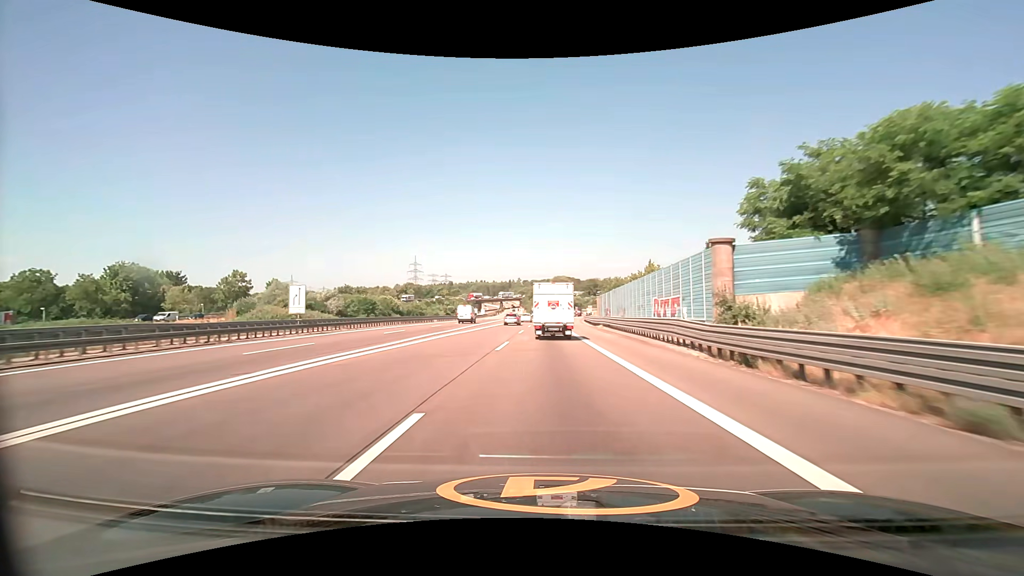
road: motorway_link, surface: asphalt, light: Day
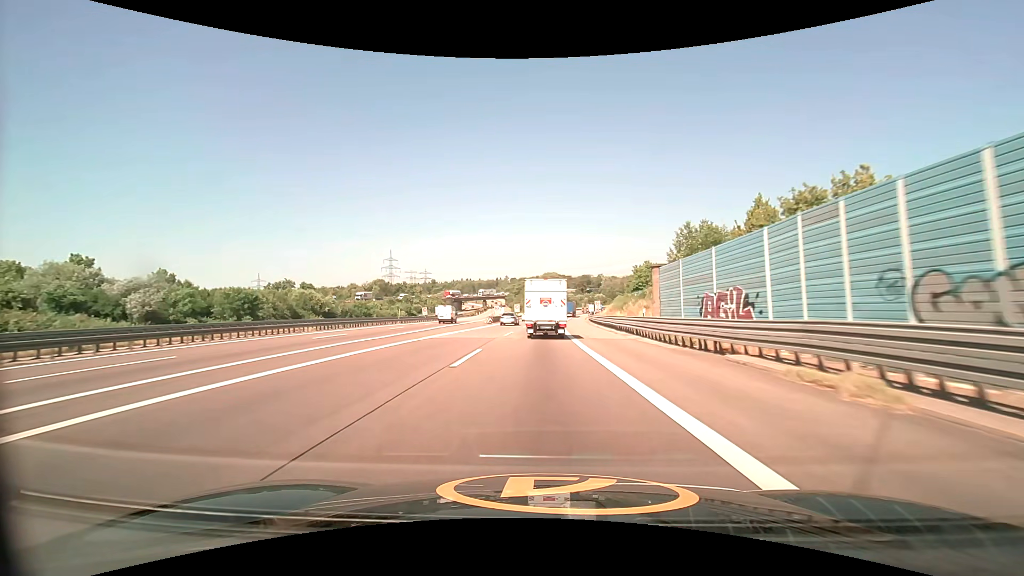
(+0.6, +42.3) m; +1°
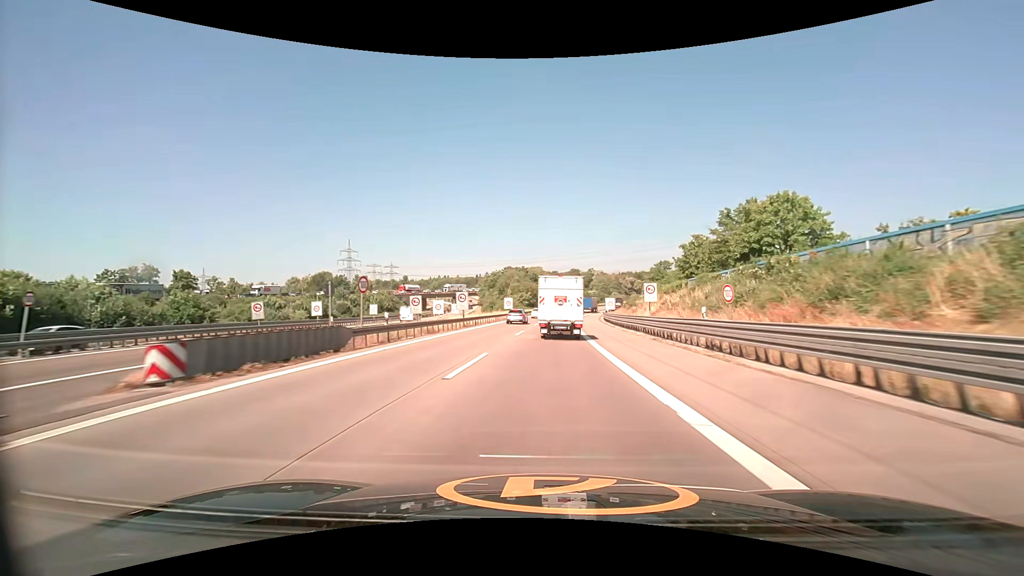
(+0.6, +56.2) m; +2°
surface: concrete
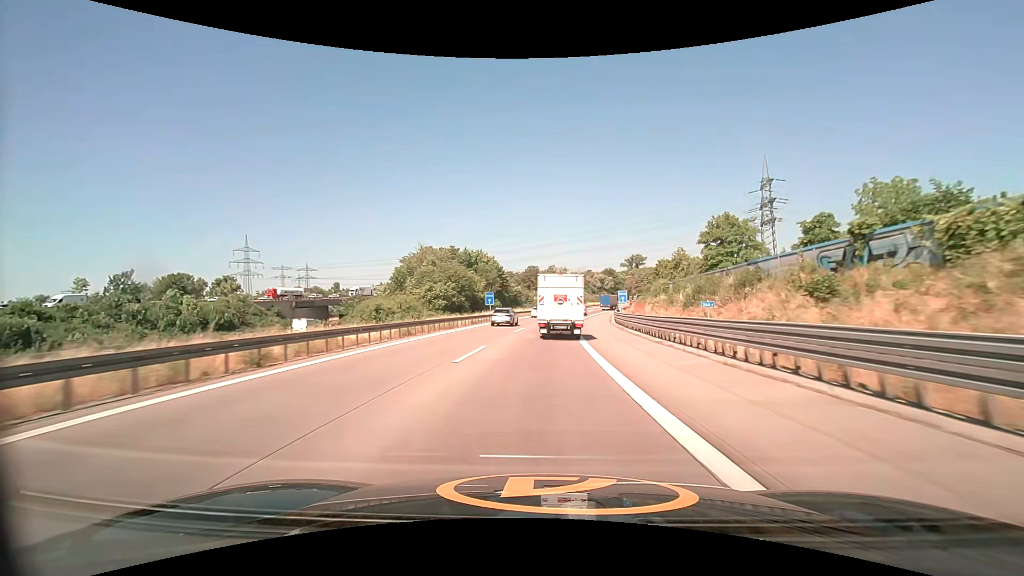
(+3.0, +68.3) m; +5°
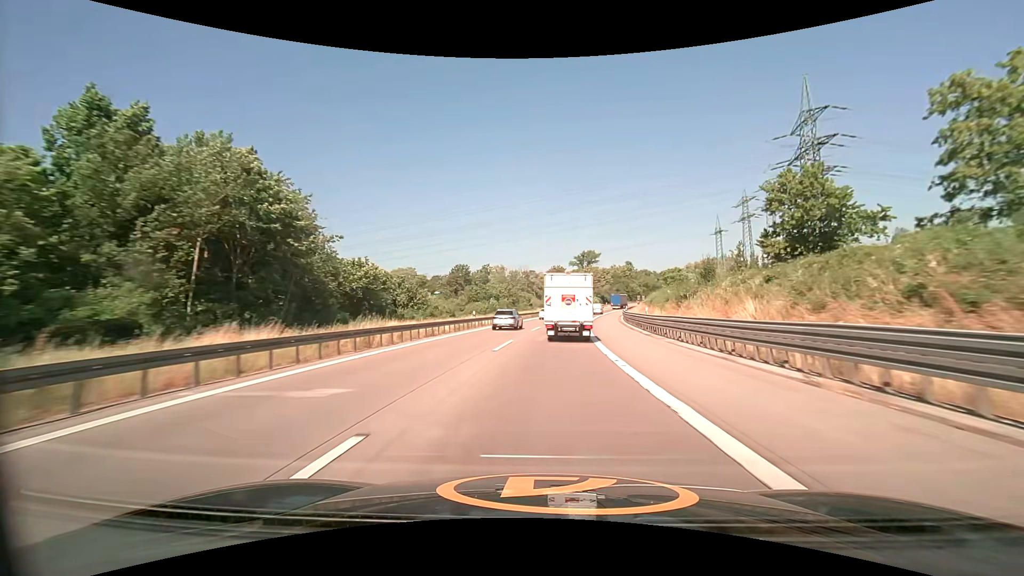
(+3.7, +67.2) m; +7°
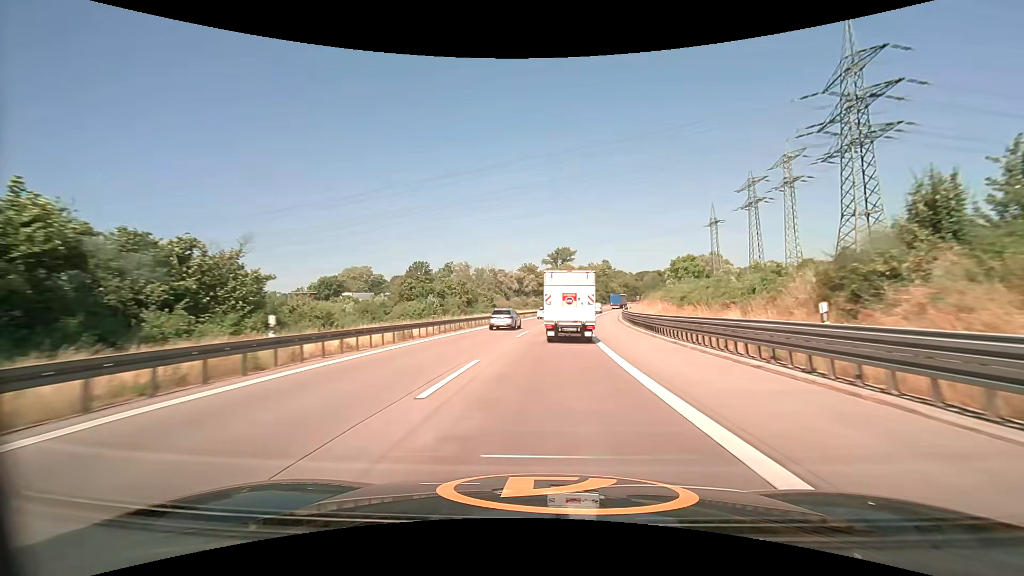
(+0.9, +27.5) m; +3°
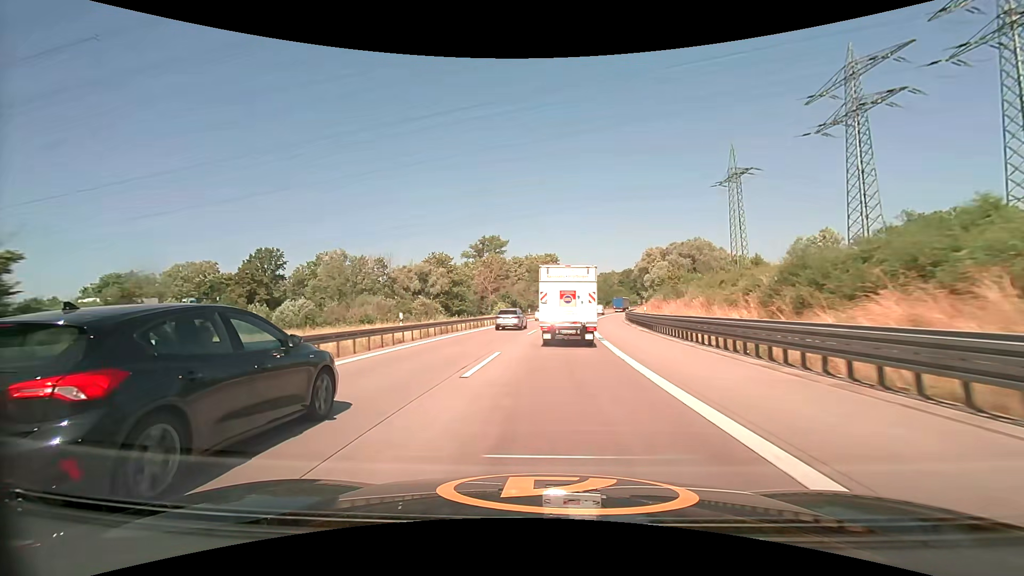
(+4.9, +68.9) m; +8°
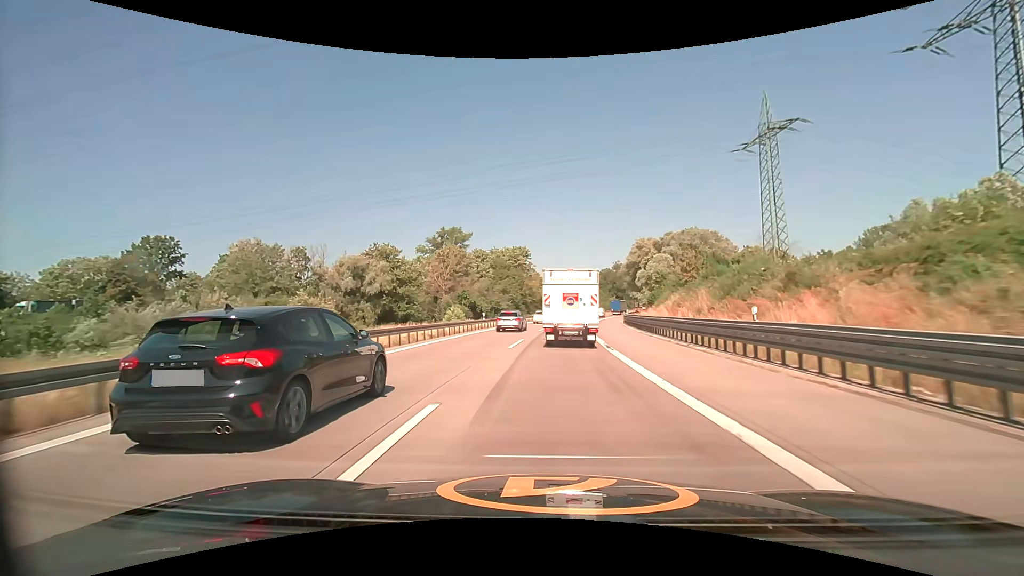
(+0.7, +26.8) m; +3°
(0, +10) (0, +20) (+1, +30) (+2, +40) (+3, +50) (+4, +60) (+5, +70) (+7, +80) (+9, +89) (+11, +99) m
